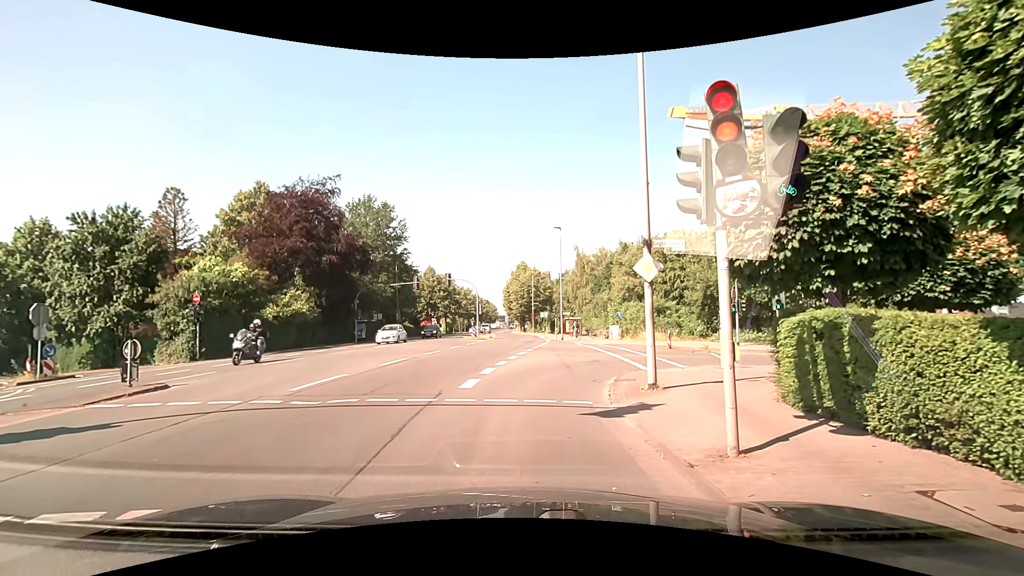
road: secondary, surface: asphalt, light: Day
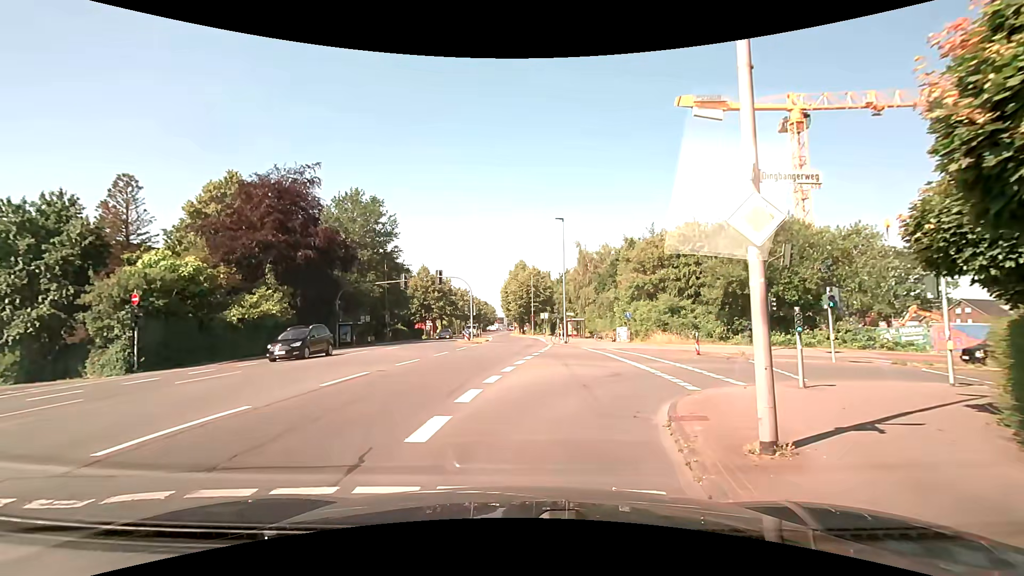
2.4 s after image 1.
(+0.1, +4.9) m; +1°
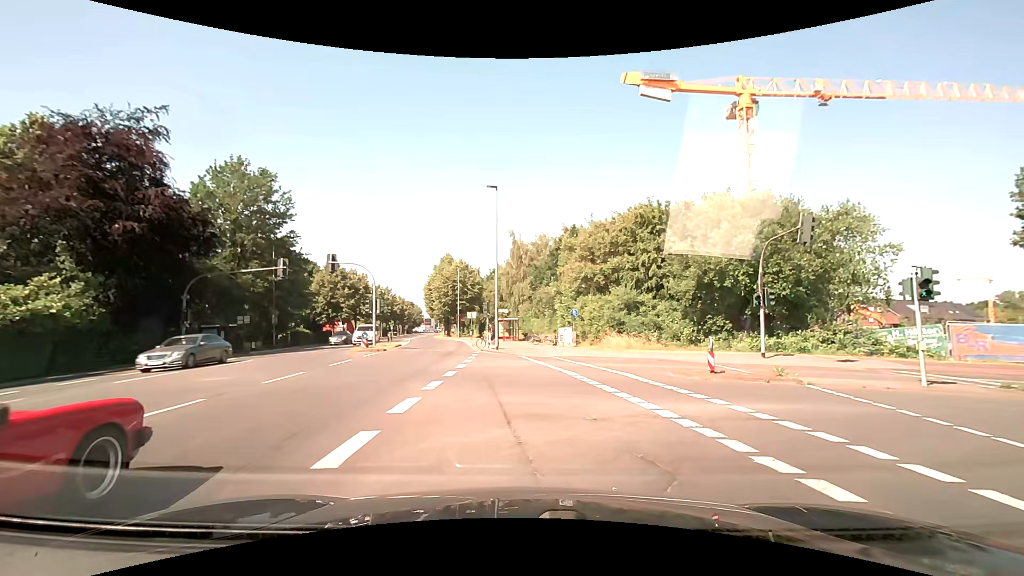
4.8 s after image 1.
(+0.3, +10.0) m; +7°
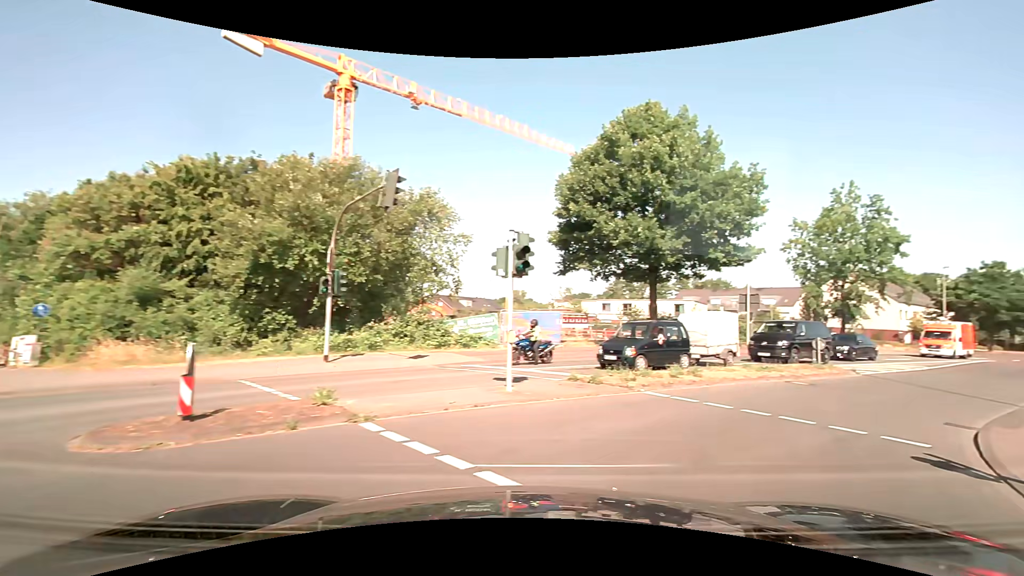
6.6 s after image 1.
(+2.6, +7.3) m; +45°
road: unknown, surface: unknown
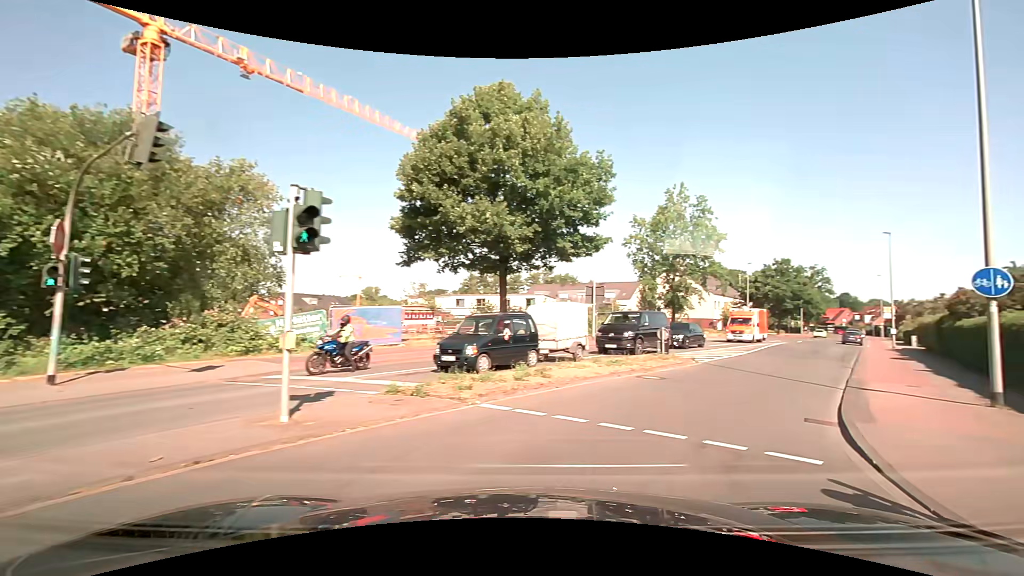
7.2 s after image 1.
(+0.4, +2.9) m; +16°
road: tertiary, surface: asphalt
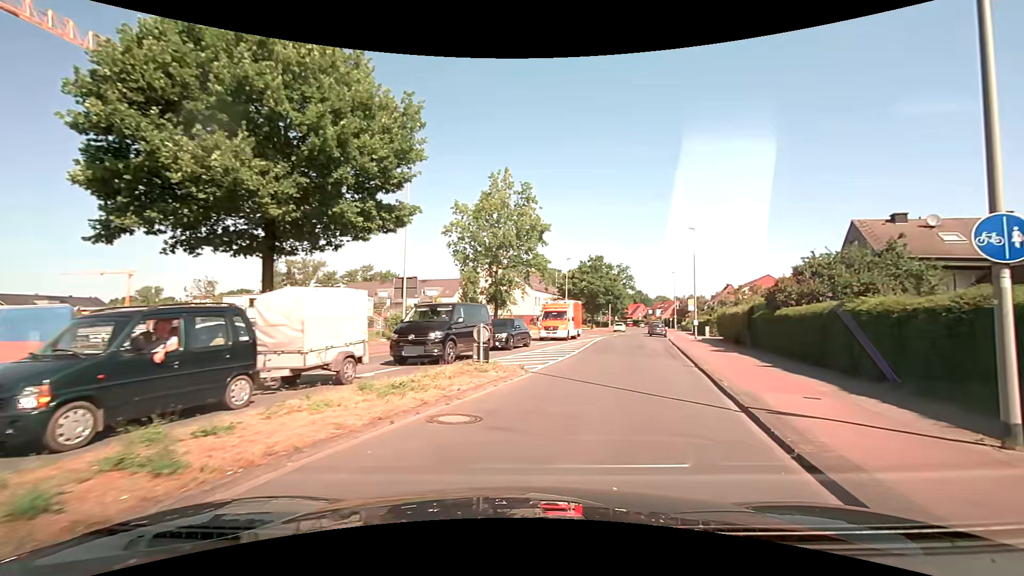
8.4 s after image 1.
(+1.2, +6.6) m; +18°
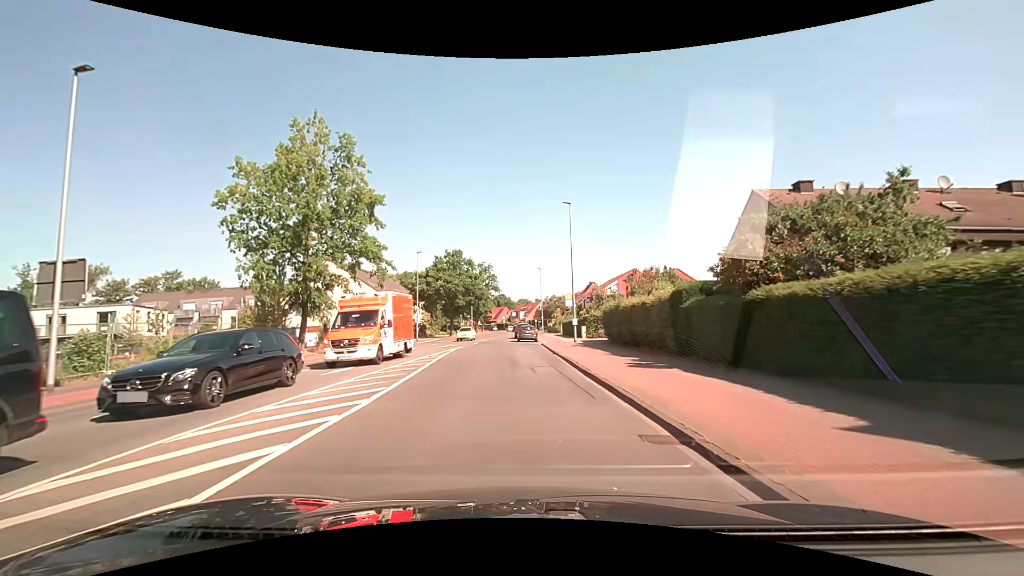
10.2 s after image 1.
(+2.5, +12.5) m; +18°
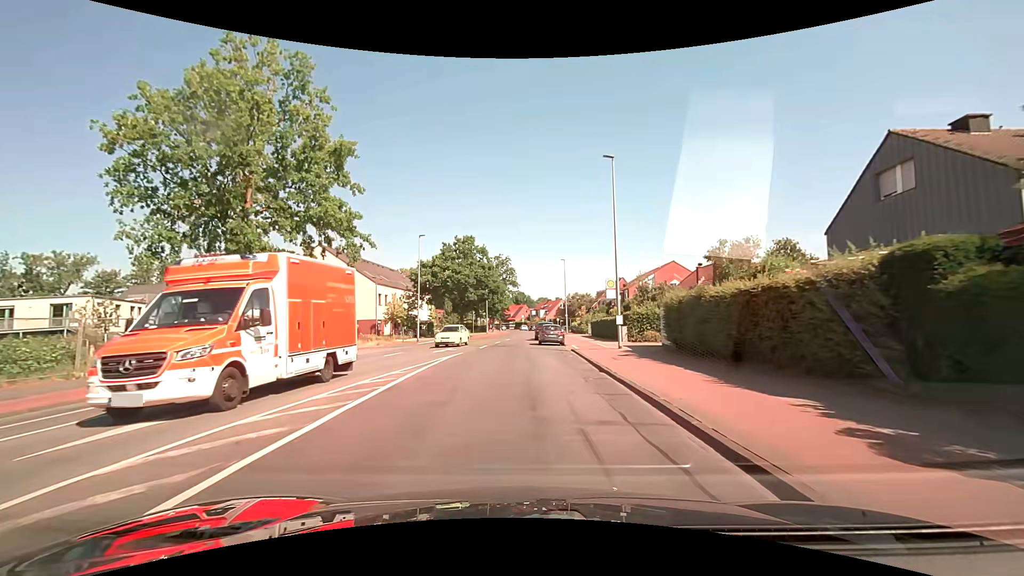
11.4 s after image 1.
(-0.3, +10.0) m; -3°
(0, +10) (-1, +20) (-1, +30) (-2, +40) (-2, +50) (-1, +60) (0, +70) (+1, +80) (+1, +90) (+2, +100) m
